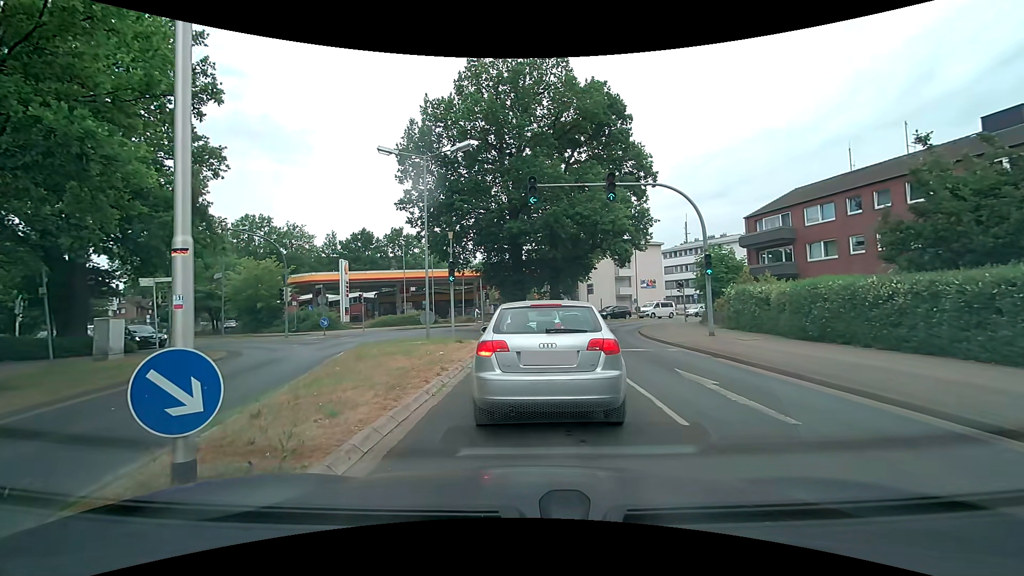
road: tertiary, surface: asphalt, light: Day
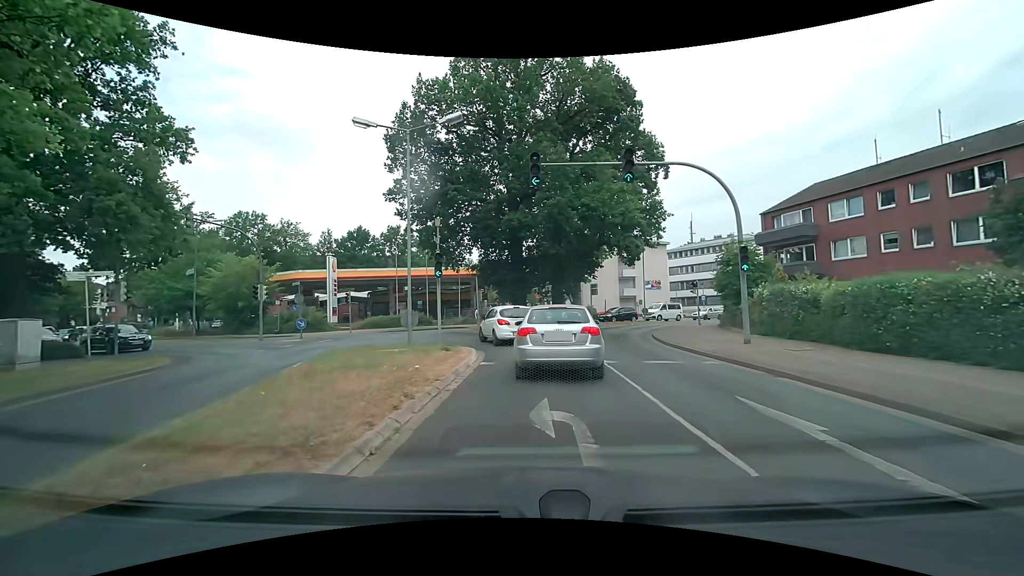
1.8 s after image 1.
(-0.1, +3.4) m; -2°
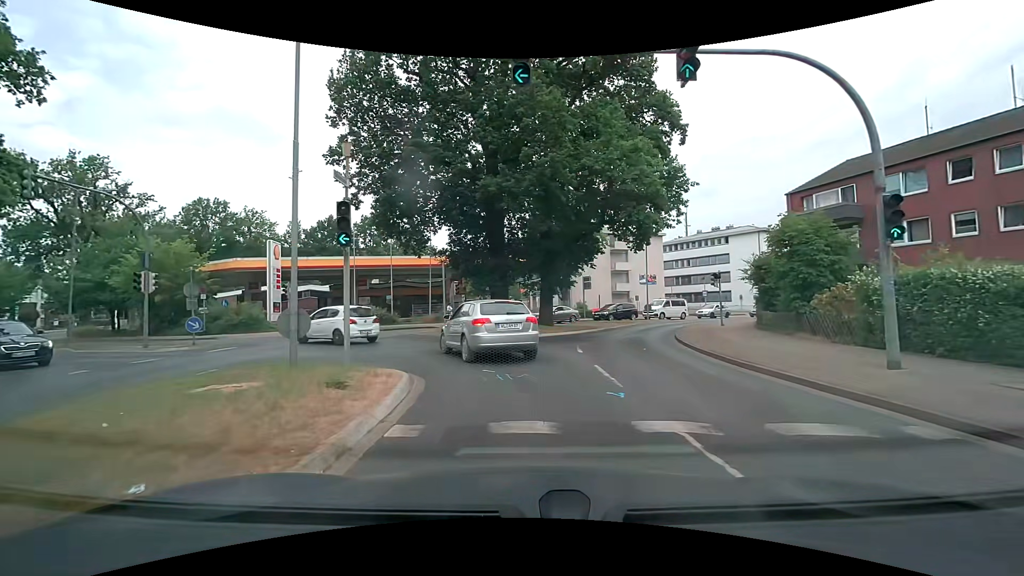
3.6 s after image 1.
(+0.1, +7.6) m; +3°
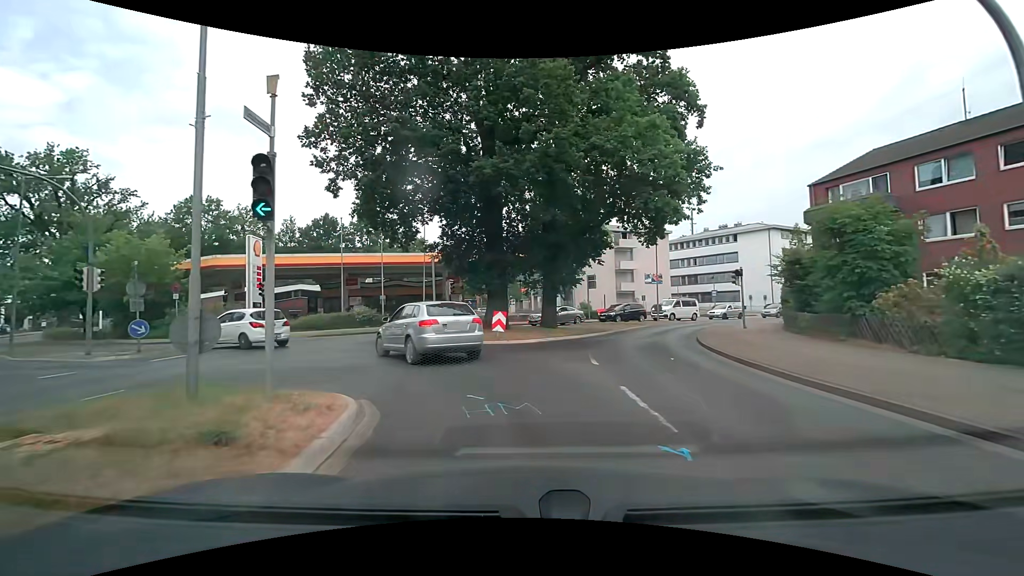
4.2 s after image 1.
(0.0, +2.9) m; -1°
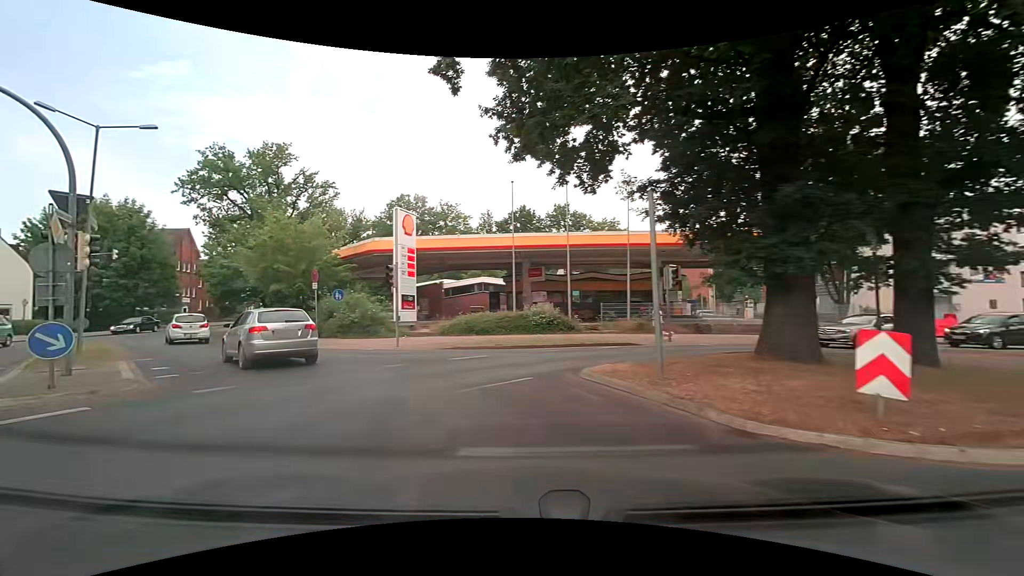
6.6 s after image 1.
(-1.8, +12.2) m; -22°
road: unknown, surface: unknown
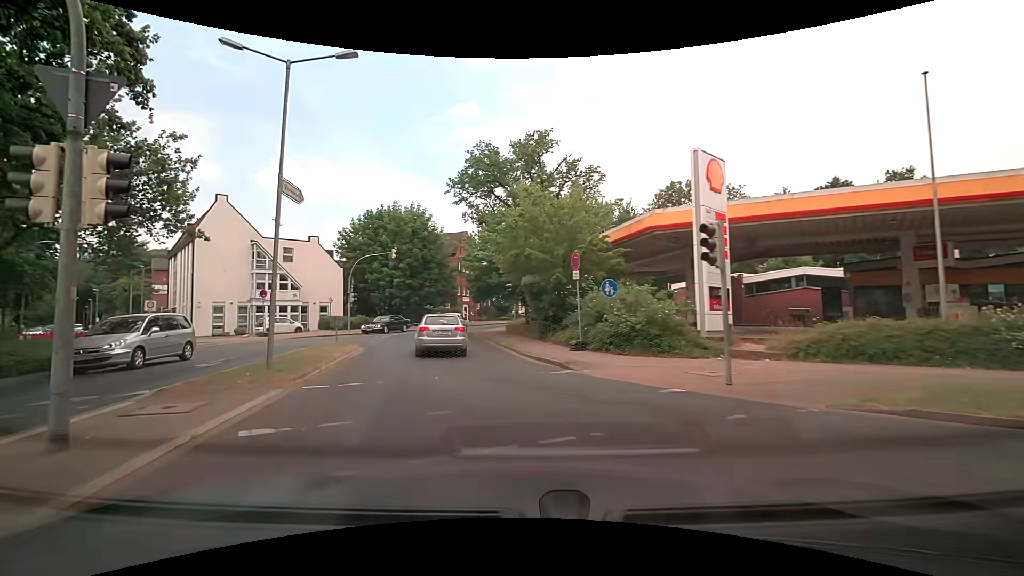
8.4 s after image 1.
(-2.7, +9.1) m; -31°
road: tertiary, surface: asphalt
